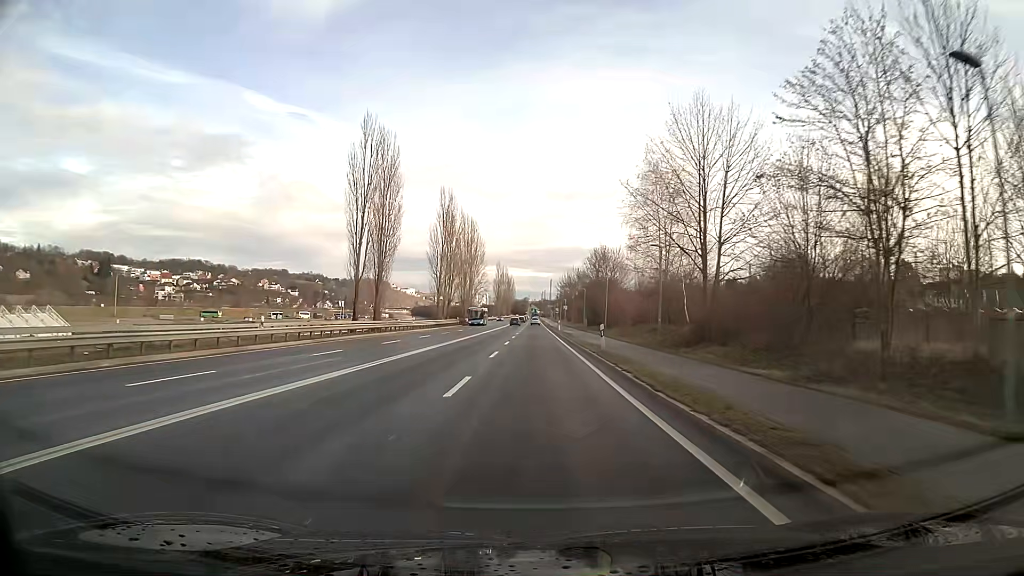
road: primary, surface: asphalt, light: Day
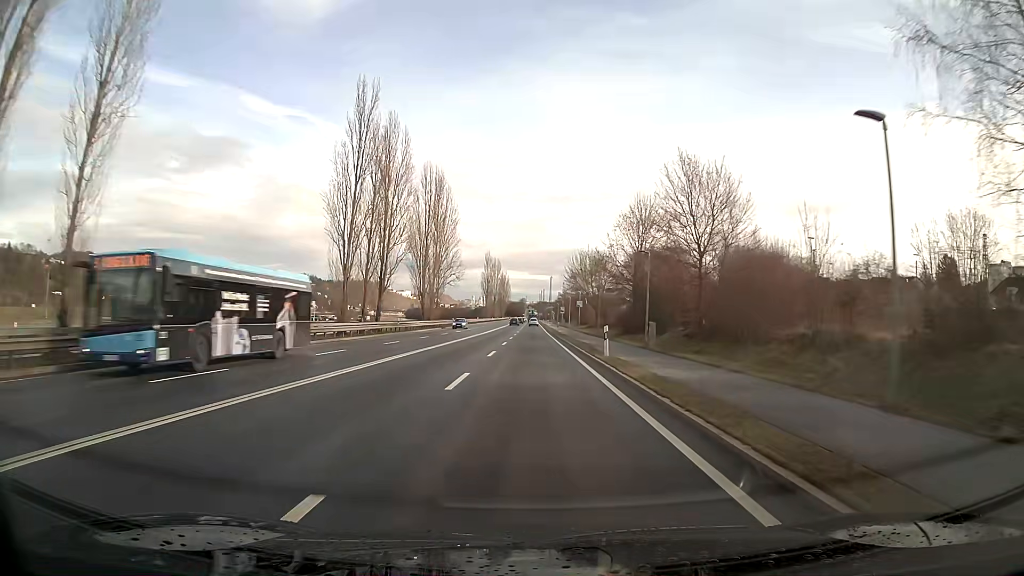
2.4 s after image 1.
(+0.1, +47.0) m; 0°
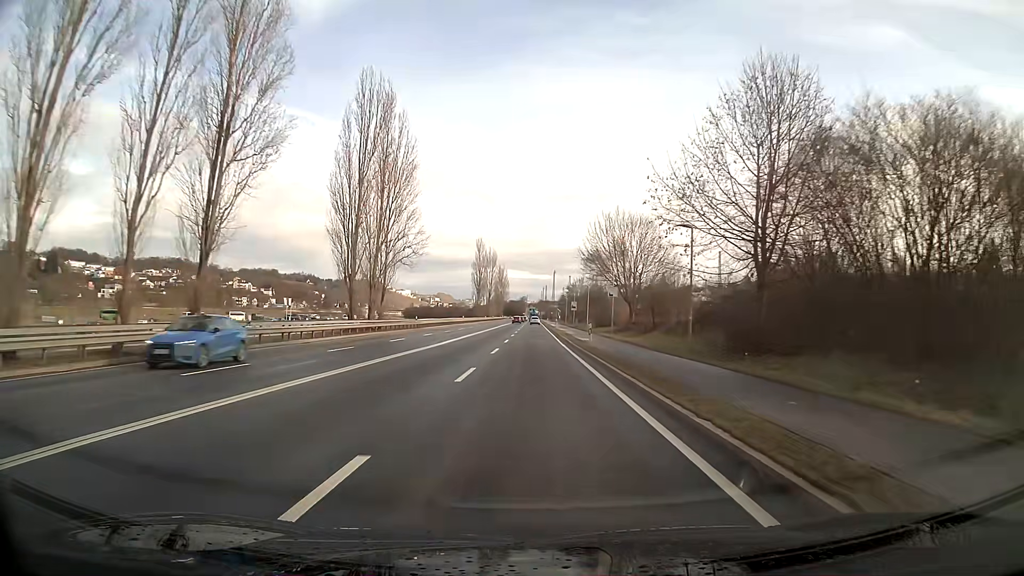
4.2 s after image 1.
(0.0, +34.7) m; 0°
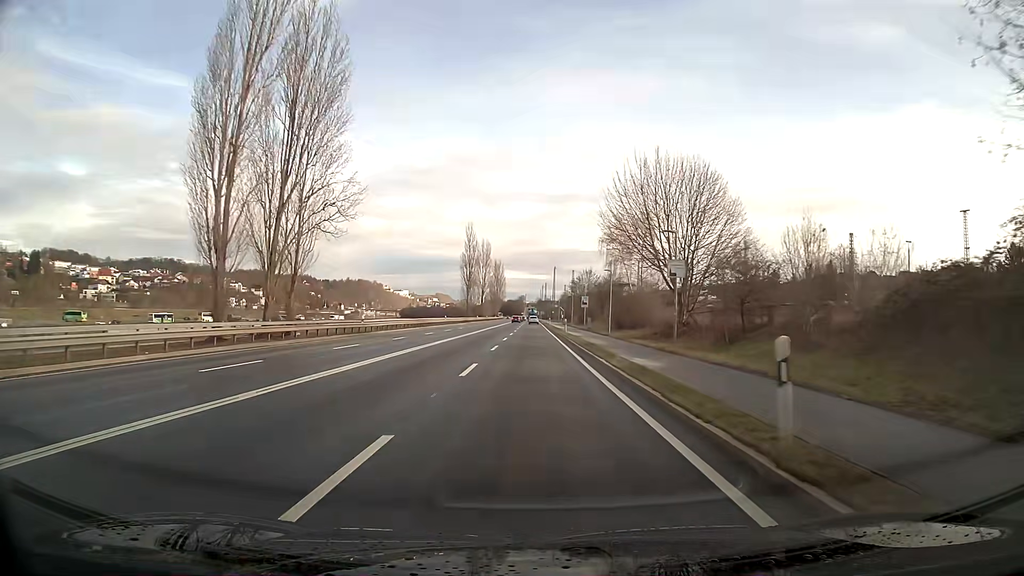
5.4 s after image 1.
(0.0, +22.9) m; 0°
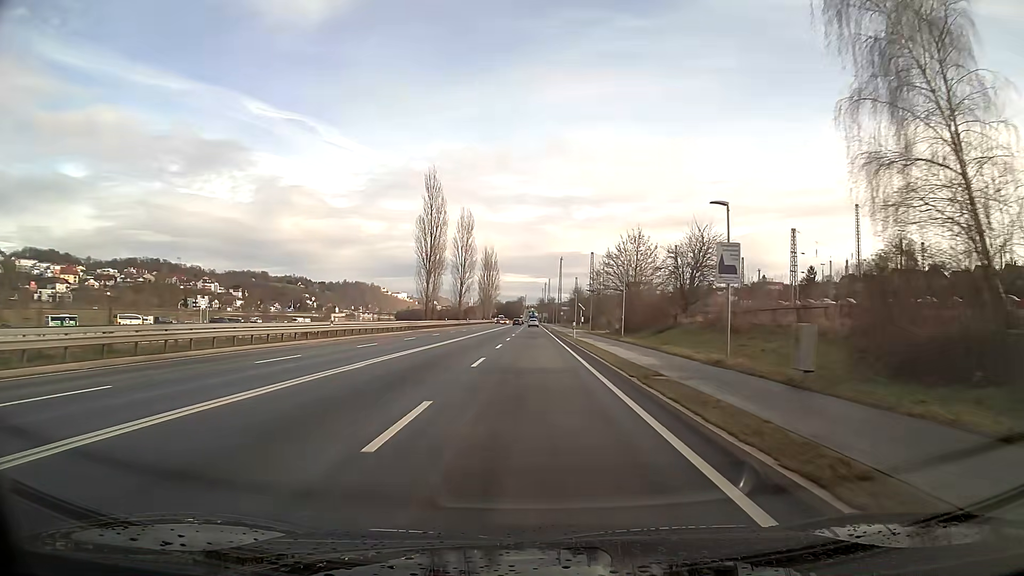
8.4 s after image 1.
(-0.2, +56.4) m; 0°
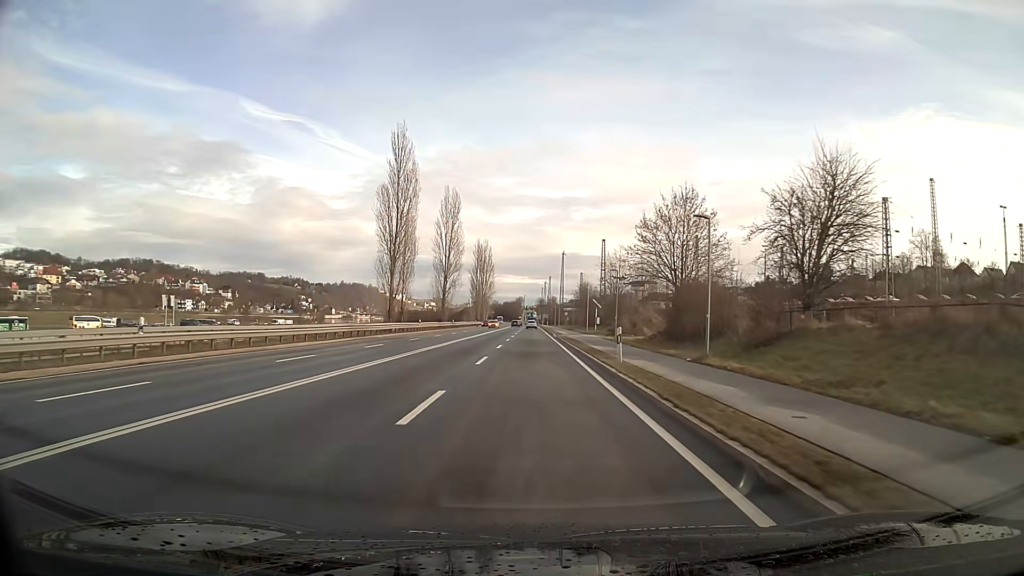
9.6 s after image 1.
(0.0, +22.2) m; 0°
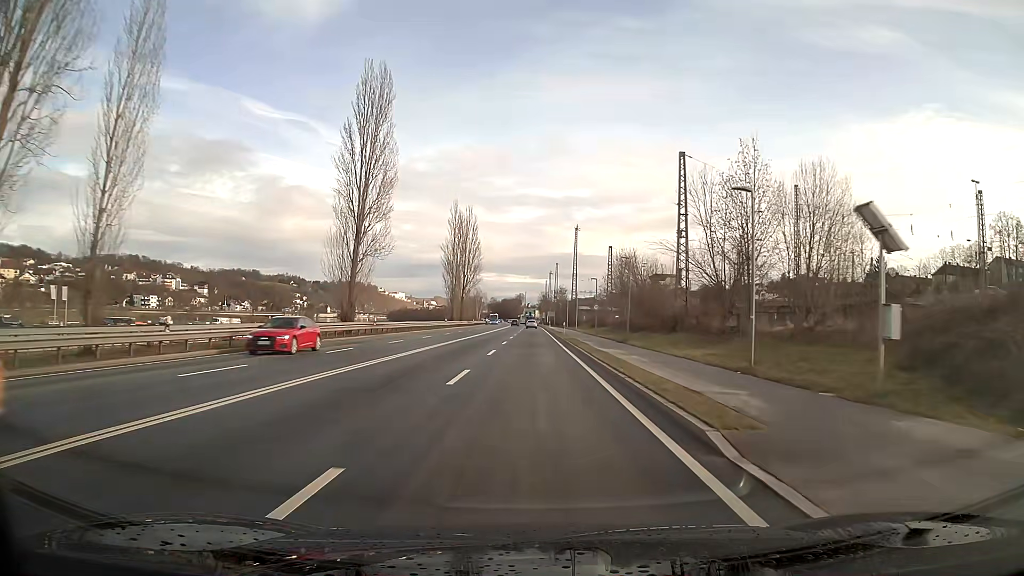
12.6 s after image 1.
(-0.1, +54.5) m; 0°
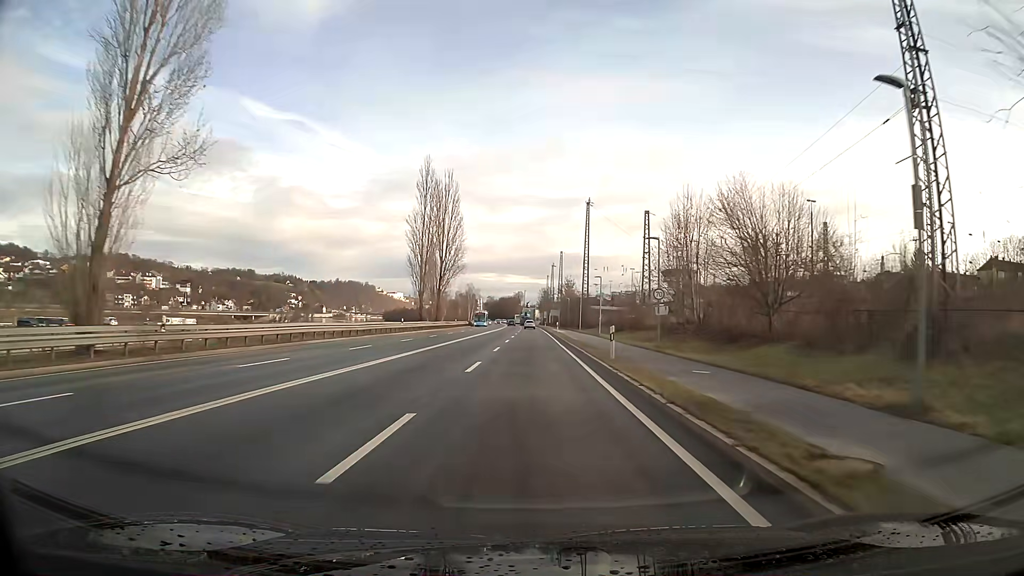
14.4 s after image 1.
(0.0, +32.6) m; 0°
